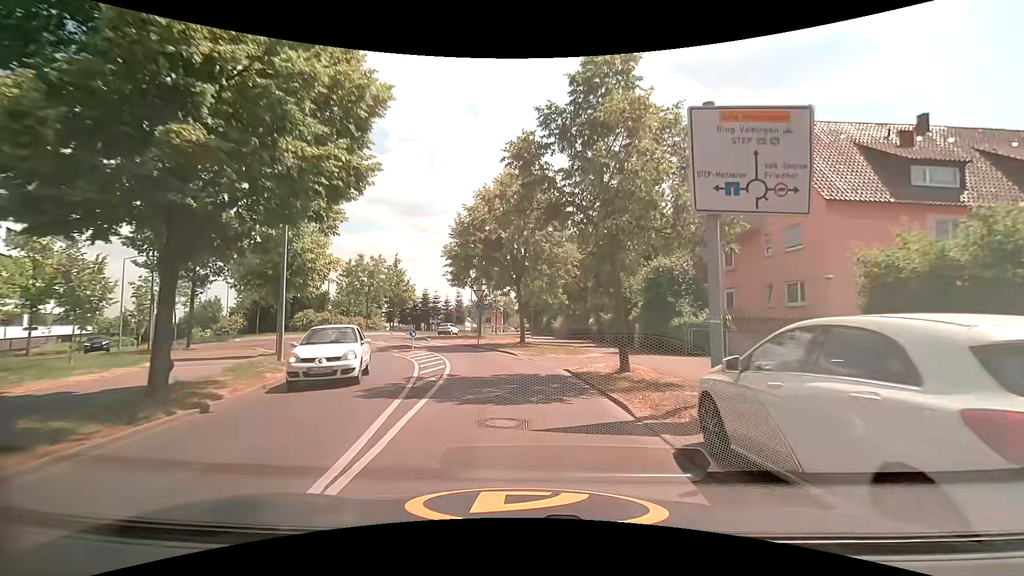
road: tertiary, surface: asphalt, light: Day
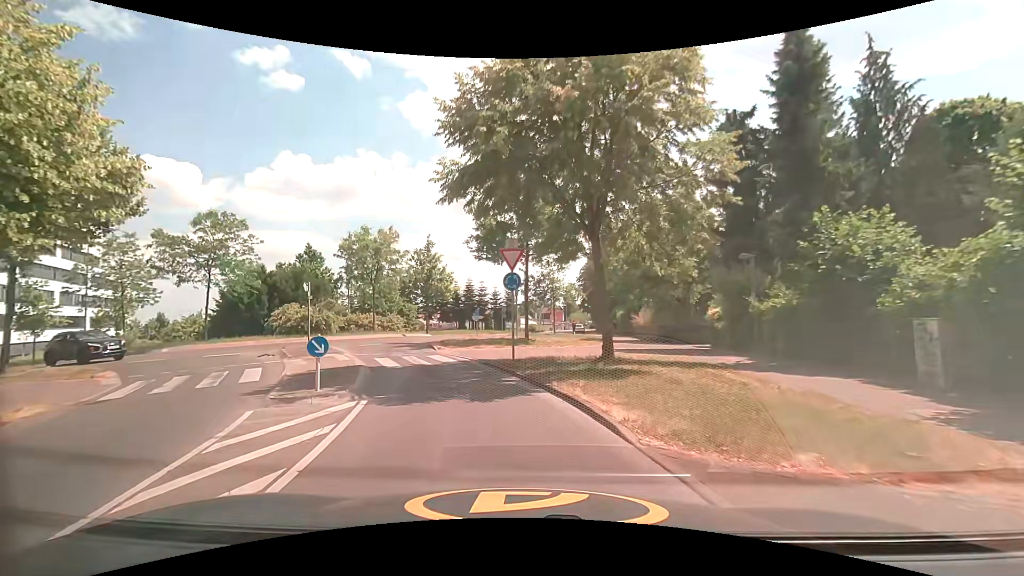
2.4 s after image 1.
(-0.2, +16.8) m; -6°
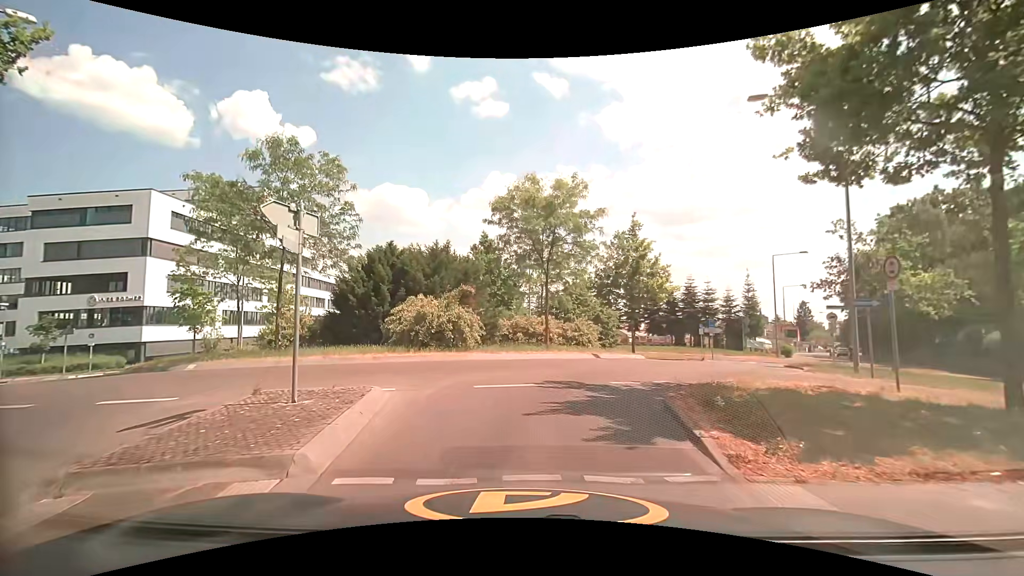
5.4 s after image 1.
(-3.1, +16.9) m; -23°
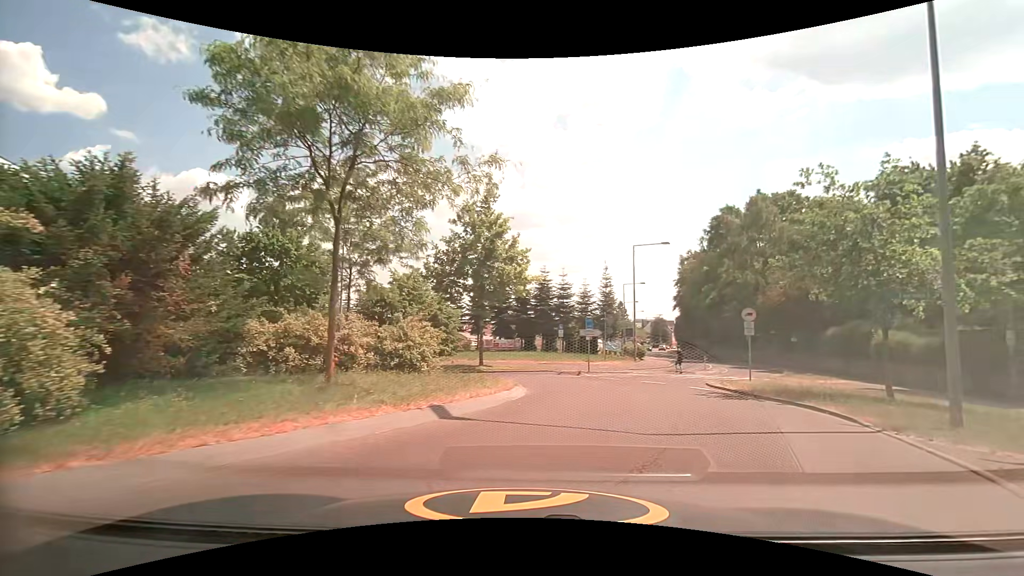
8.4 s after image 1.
(+0.8, +12.5) m; +18°
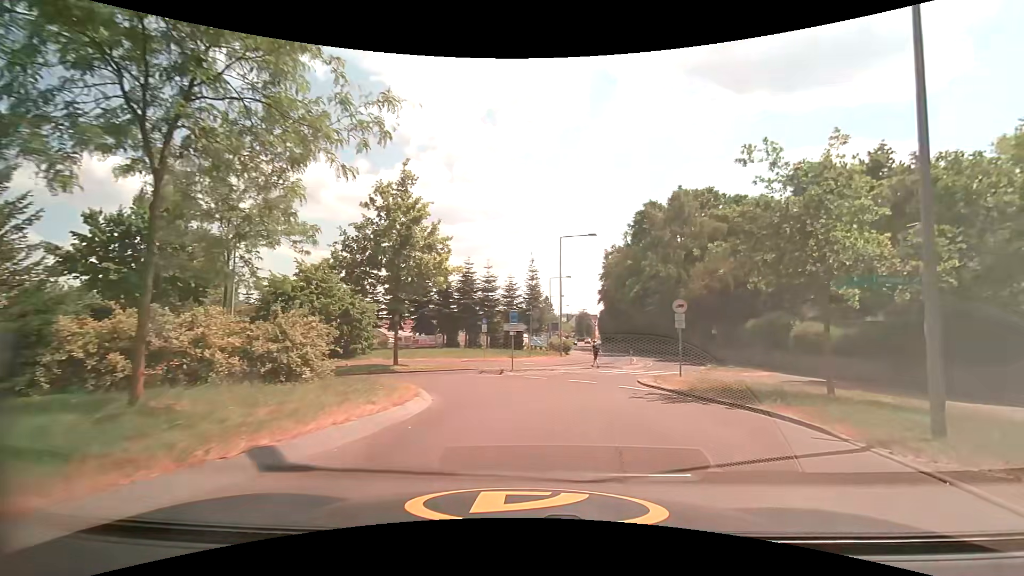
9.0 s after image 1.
(+0.2, +2.6) m; +9°
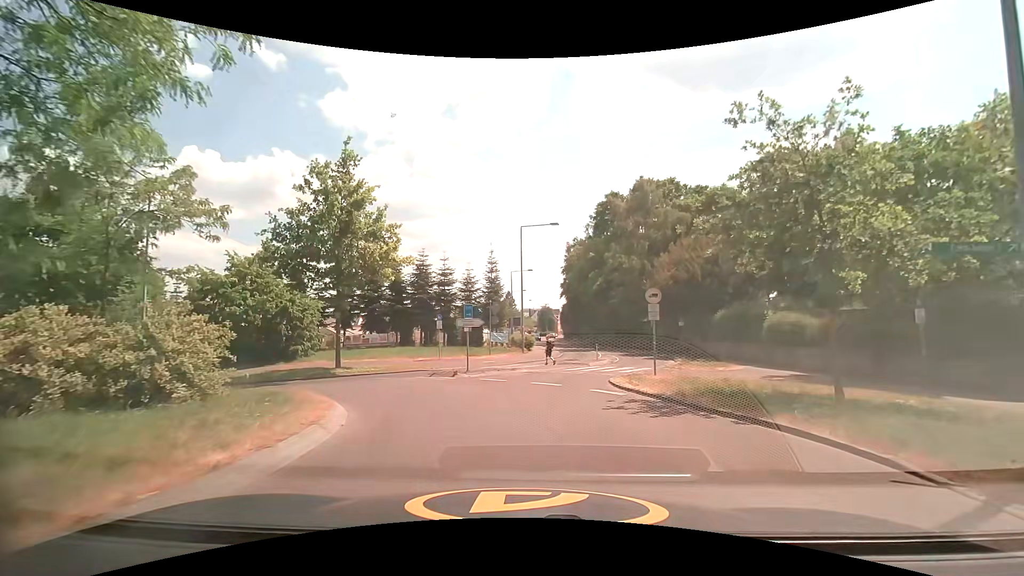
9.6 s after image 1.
(+0.1, +2.8) m; +4°
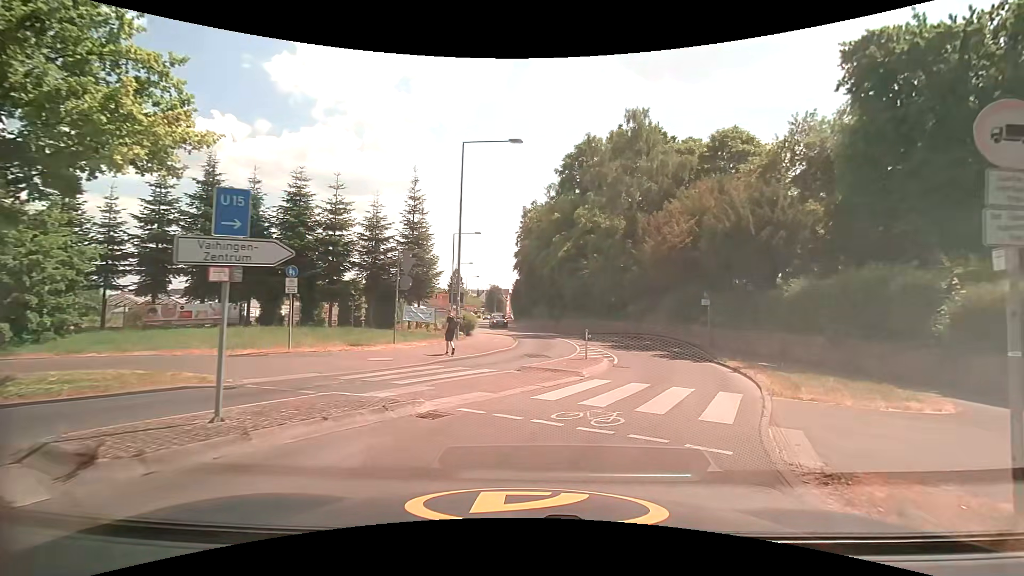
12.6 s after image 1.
(+0.3, +15.8) m; +6°
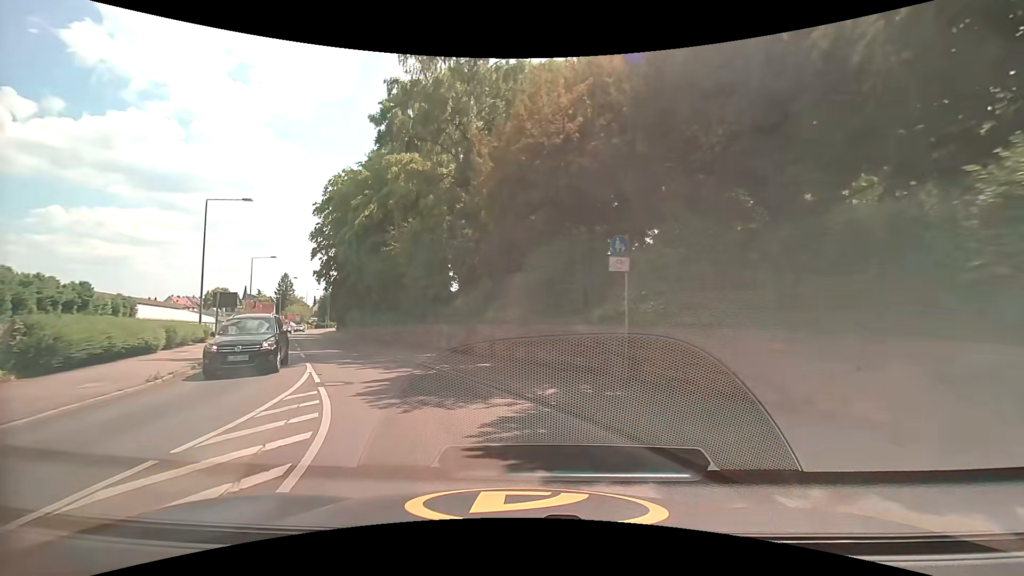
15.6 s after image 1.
(+3.9, +17.1) m; +17°
(-1, +10) (-6, +19) (-10, +28) (-15, +37) (-19, +46) (-24, +55) (-28, +64) (-32, +73) (-36, +82) (-39, +91) m
